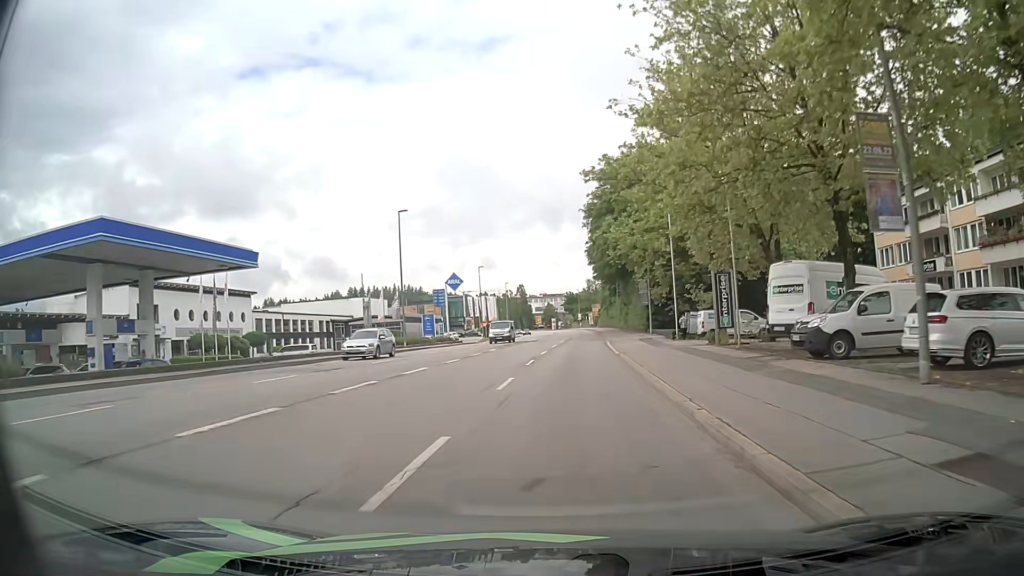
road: tertiary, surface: asphalt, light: Day
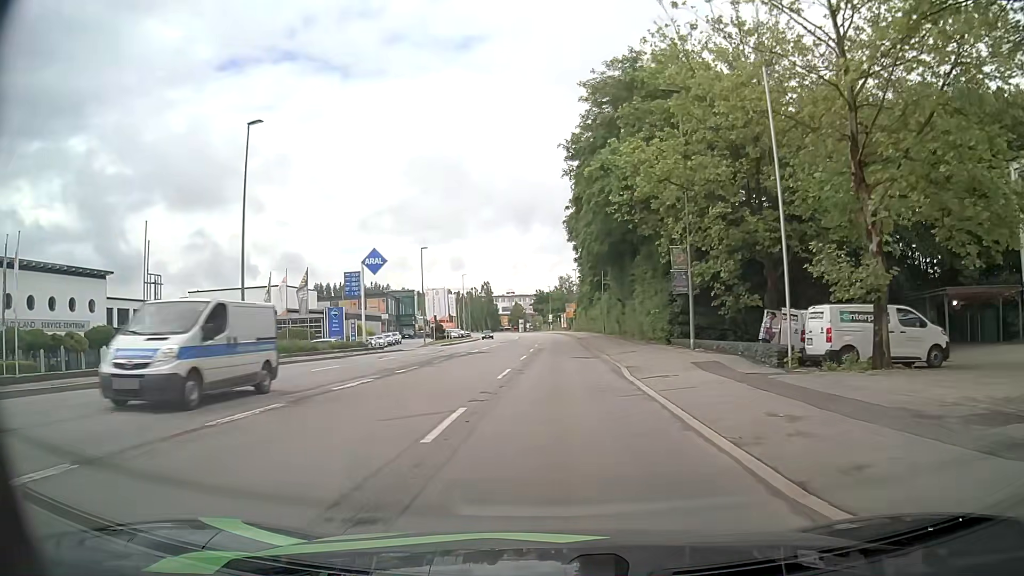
(+0.6, +23.0) m; +3°
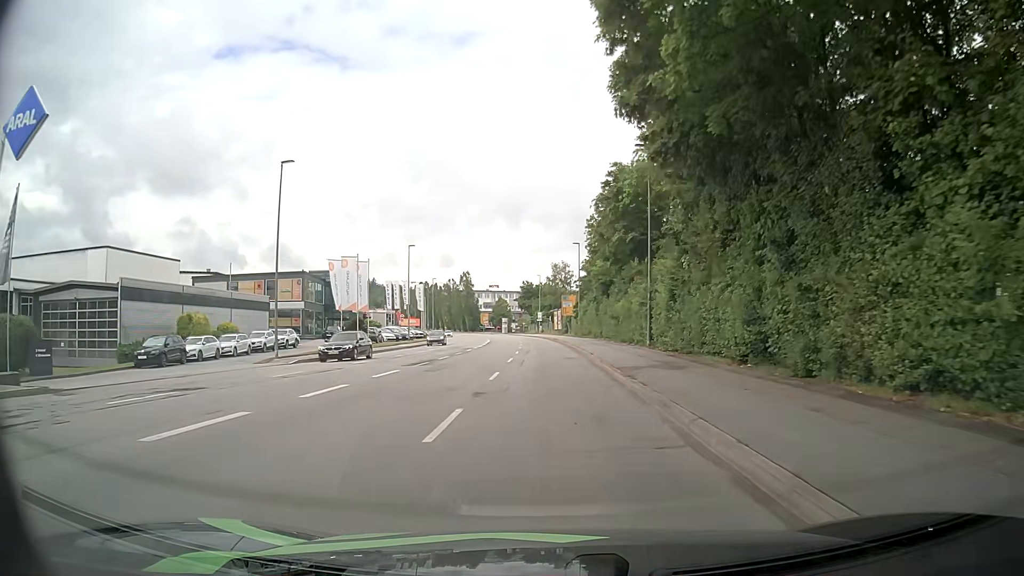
(+0.4, +37.6) m; +1°
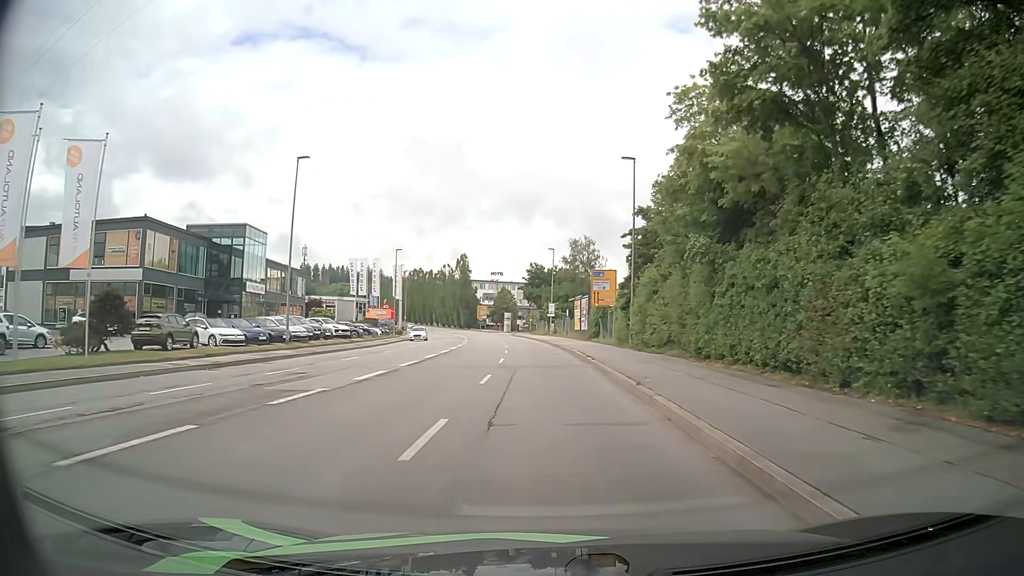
(-0.2, +37.7) m; -1°
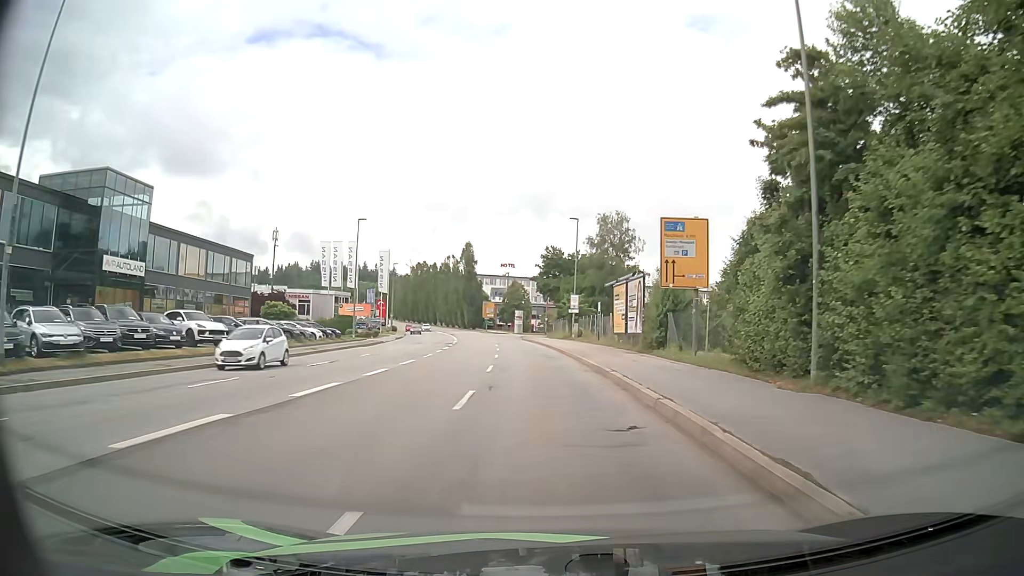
(-0.3, +23.1) m; -1°
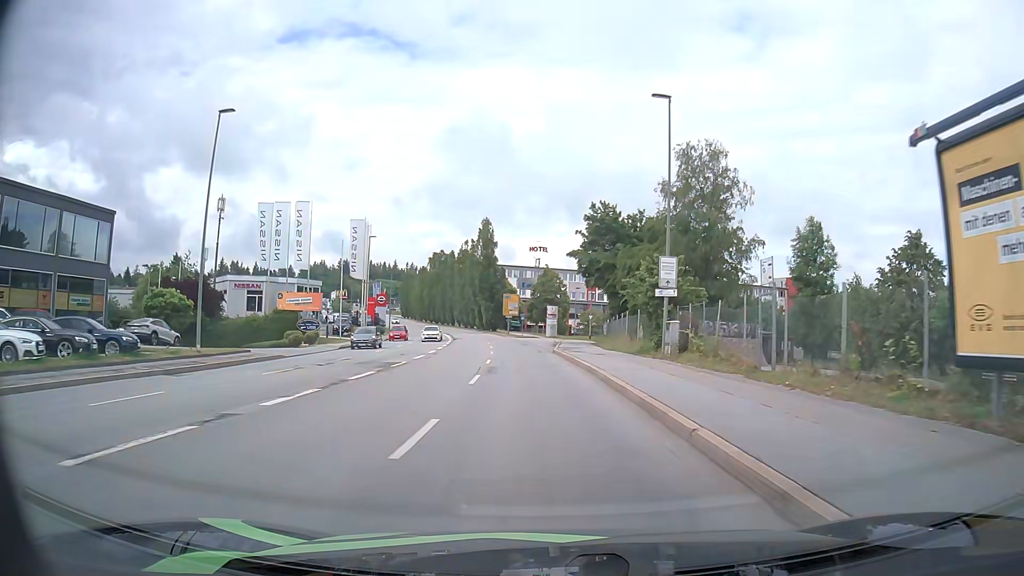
(-0.7, +31.3) m; -3°
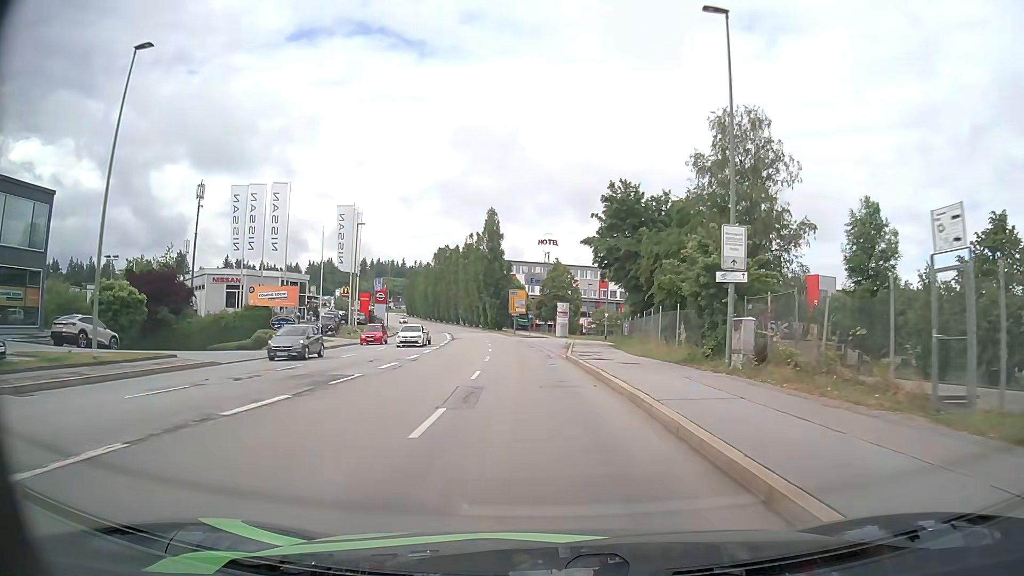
(0.0, +7.9) m; -1°
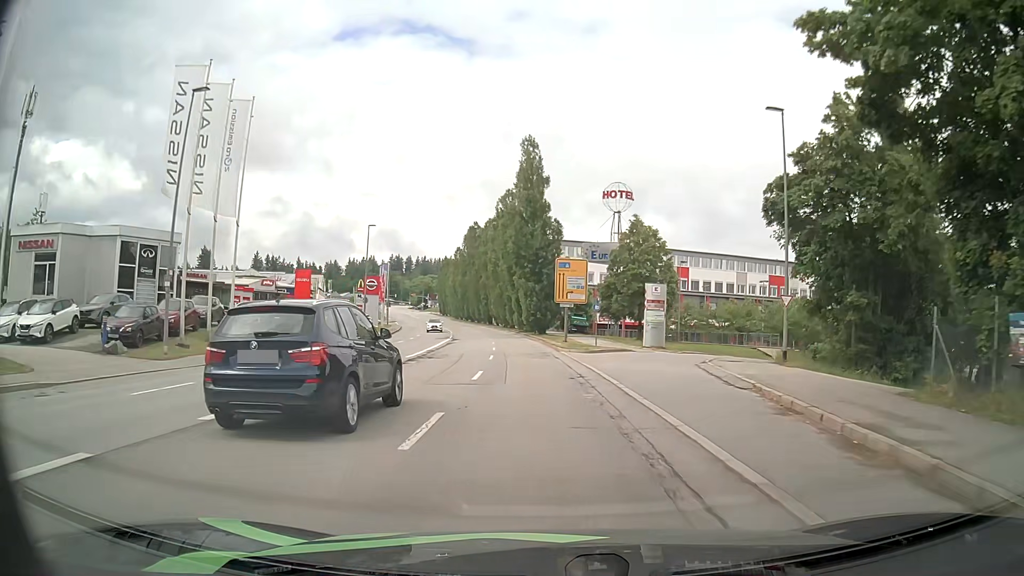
(-1.6, +37.6) m; -5°
(0, +10) (0, +20) (-1, +30) (-1, +40) (-2, +50) (-3, +60) (-5, +70) (-6, +80) (-8, +90) (-10, +99) m
